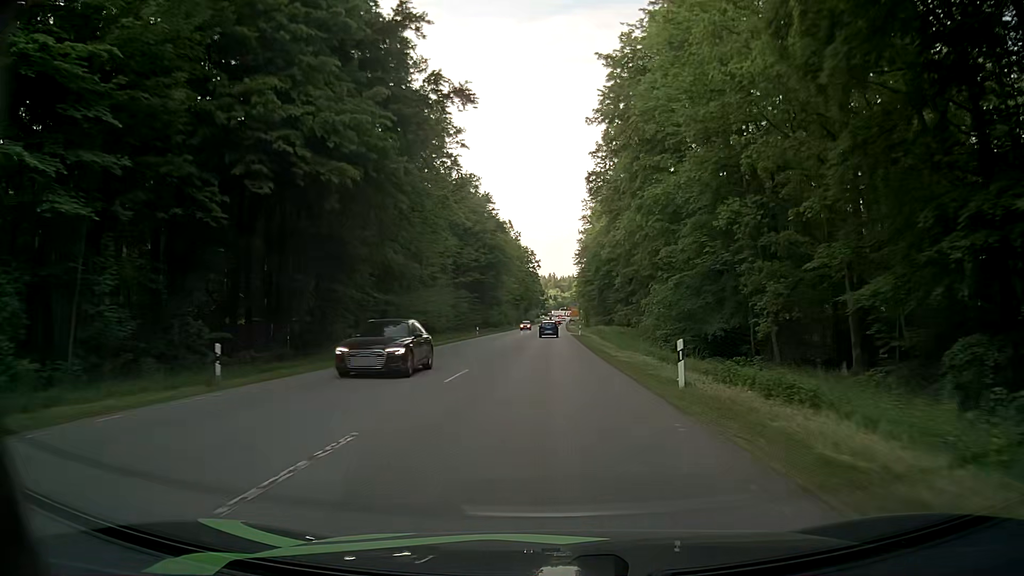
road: secondary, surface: asphalt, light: Day
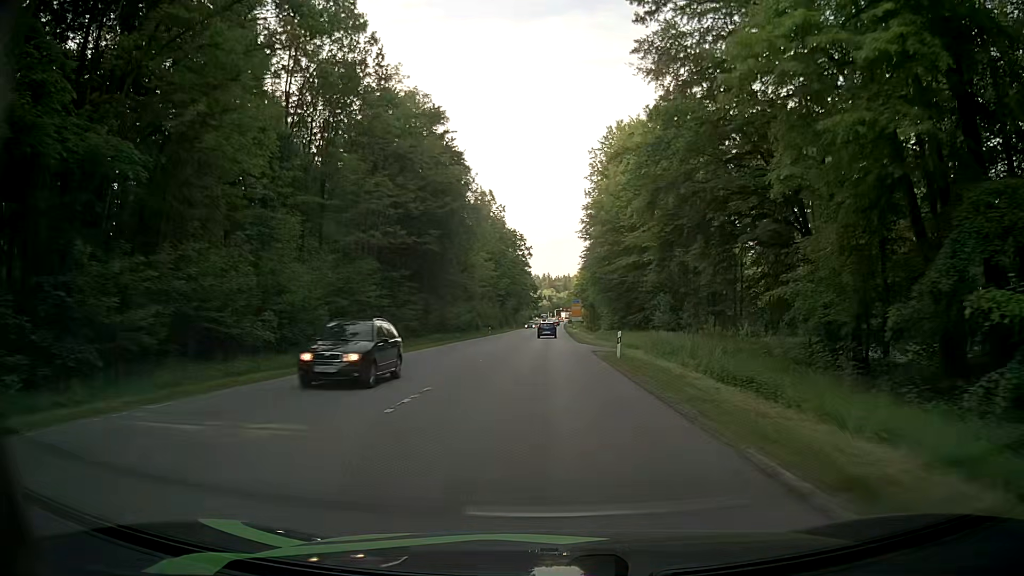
(0.0, +41.5) m; 0°
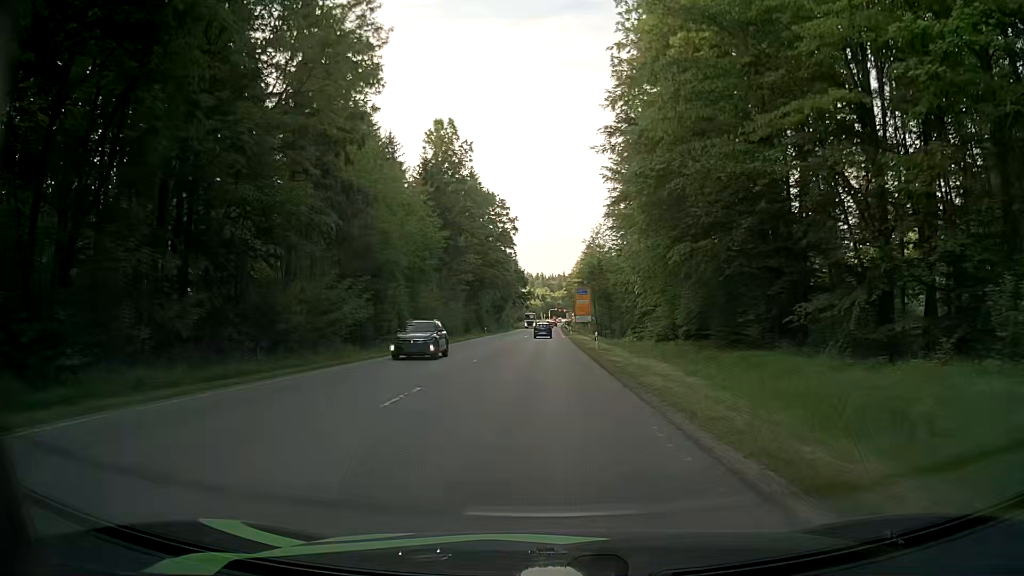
(+0.7, +47.5) m; +2°
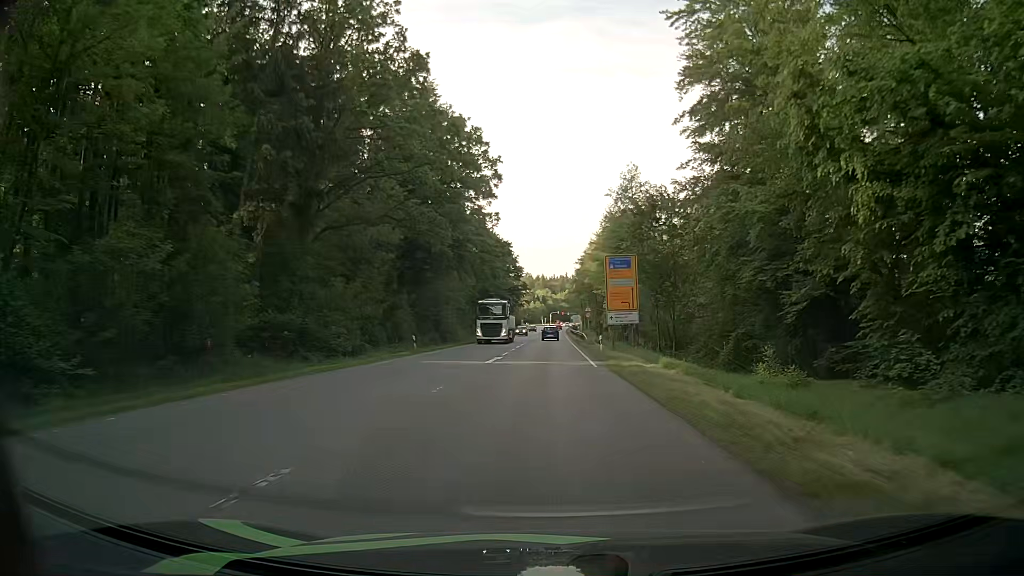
(-0.6, +44.7) m; -1°
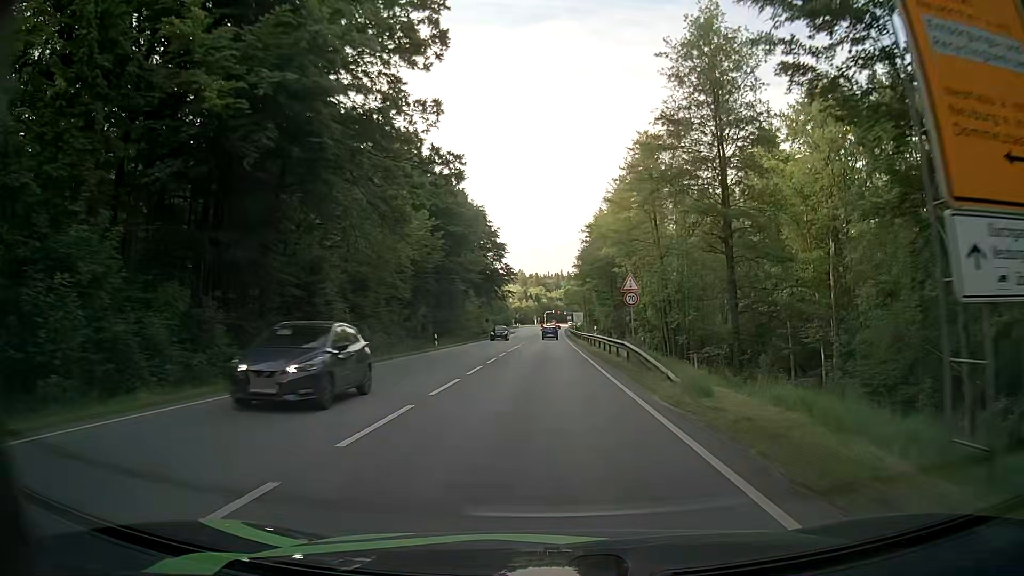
(+0.4, +37.7) m; 0°
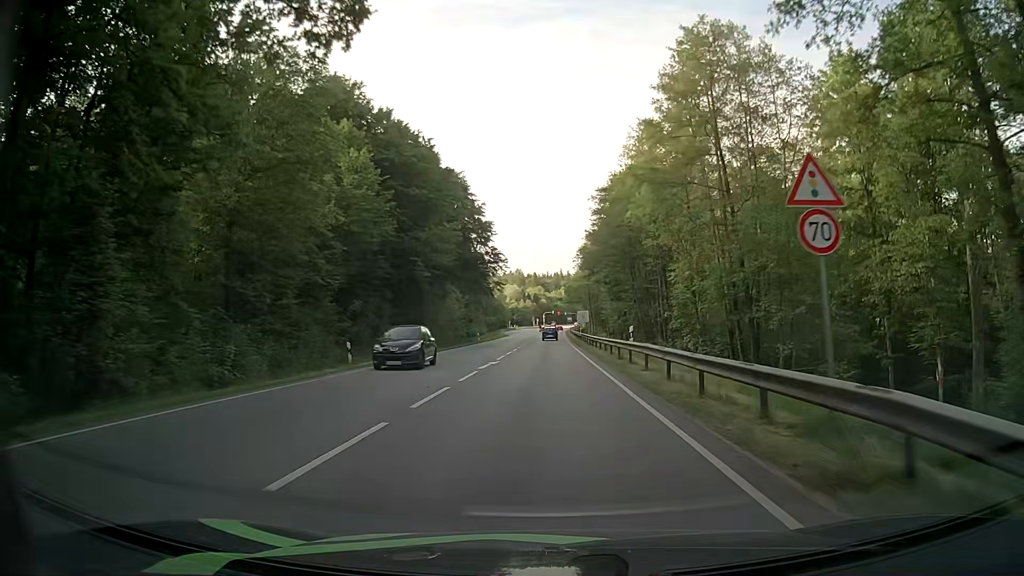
(+0.3, +20.2) m; +1°
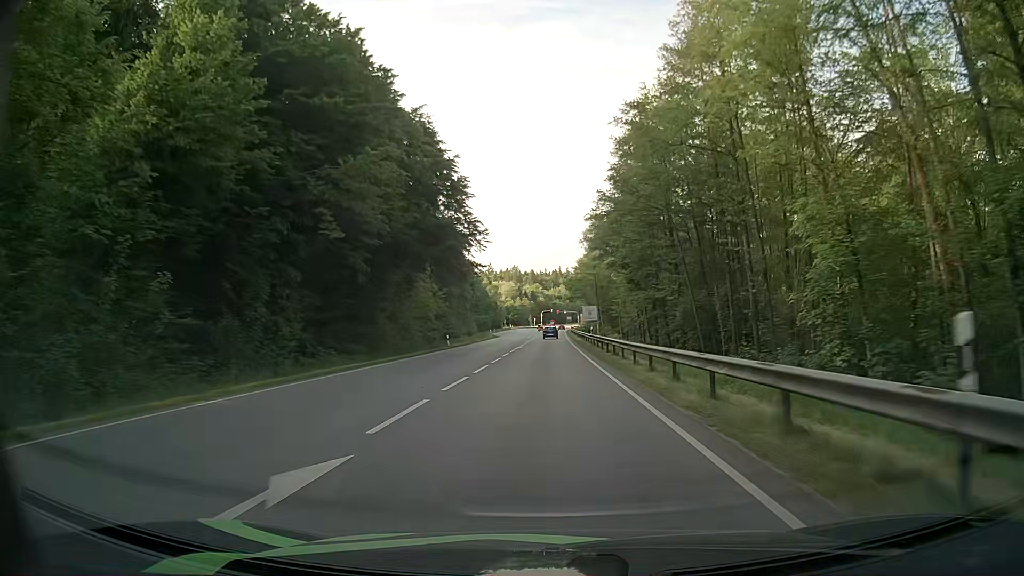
(-0.1, +21.0) m; 0°
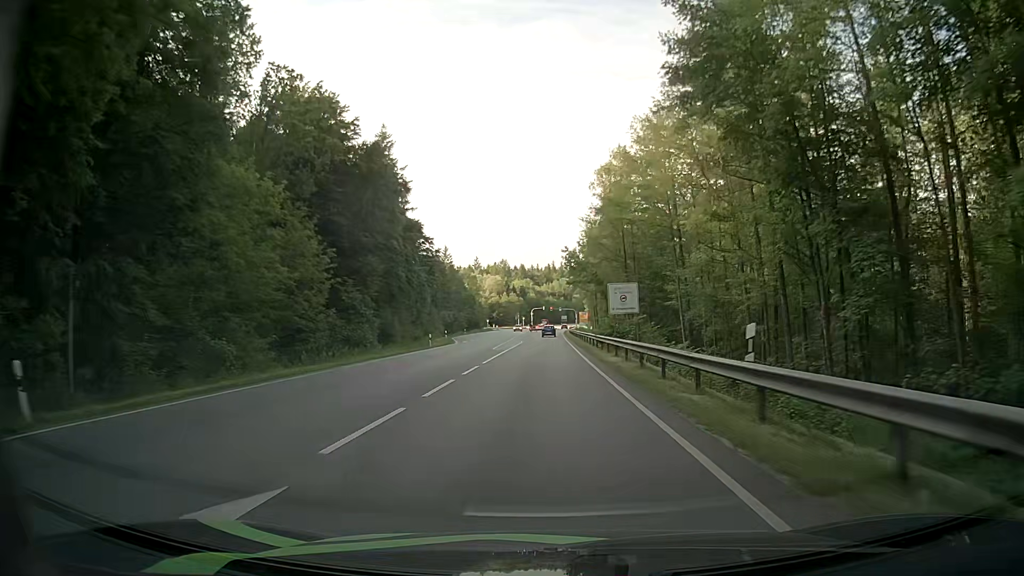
(+0.1, +43.5) m; +1°
(0, +10) (0, +20) (0, +30) (0, +40) (0, +50) (0, +60) (0, +70) (0, +80) (0, +90) (0, +100) m
